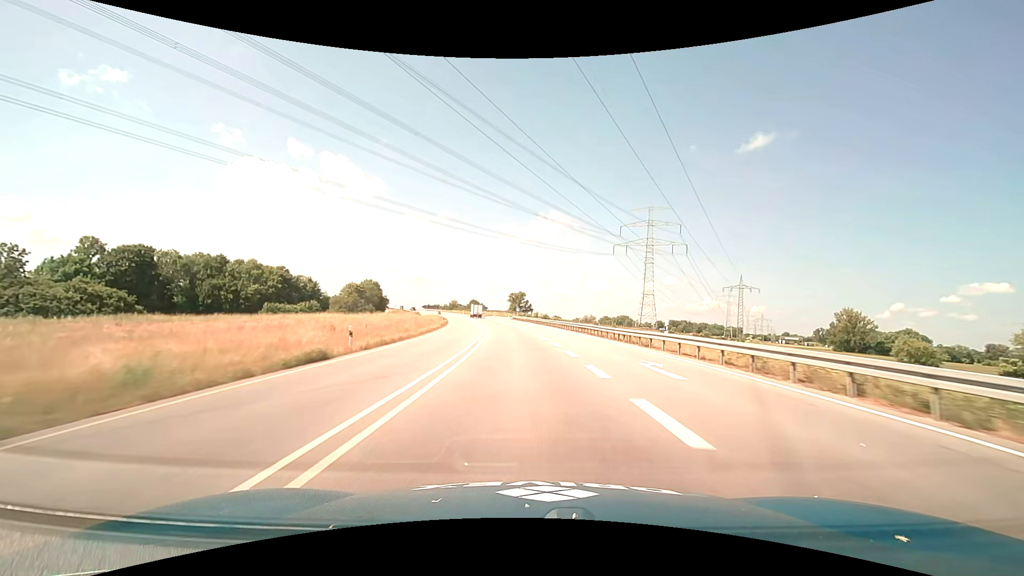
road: trunk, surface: asphalt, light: Day
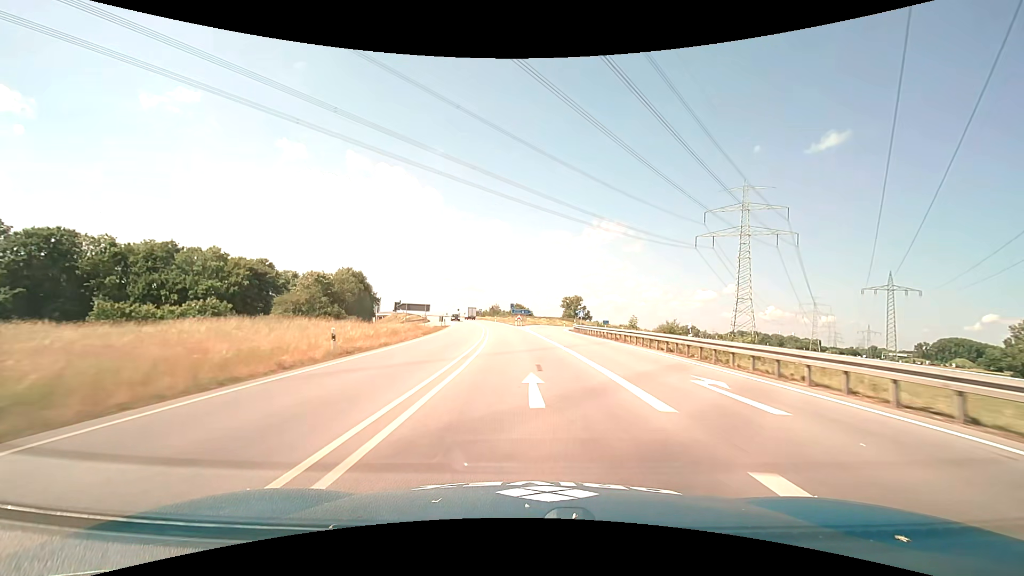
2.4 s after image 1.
(-2.6, +51.6) m; -6°
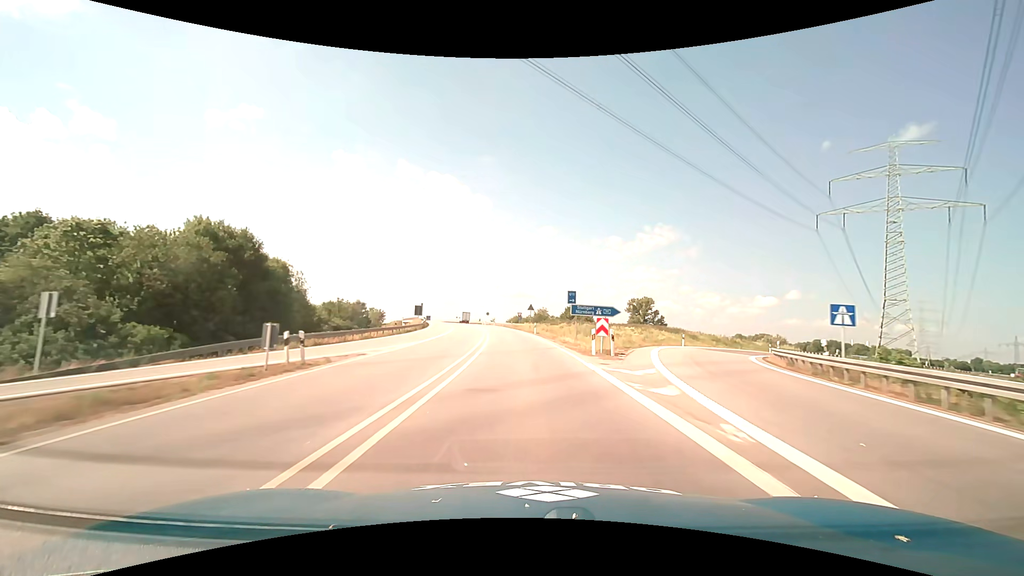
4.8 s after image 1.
(-2.3, +50.5) m; -6°
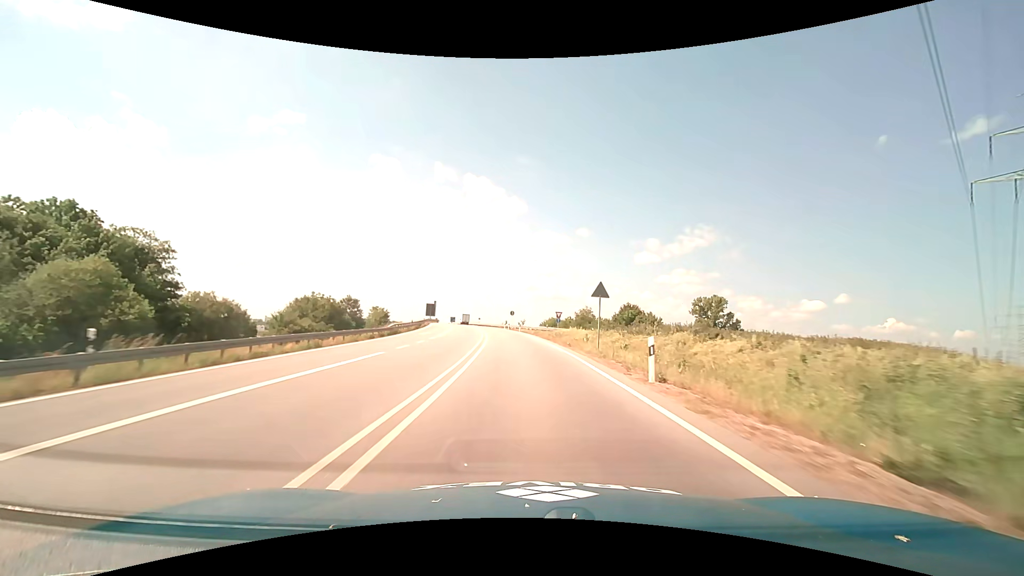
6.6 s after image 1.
(-1.5, +37.0) m; -4°
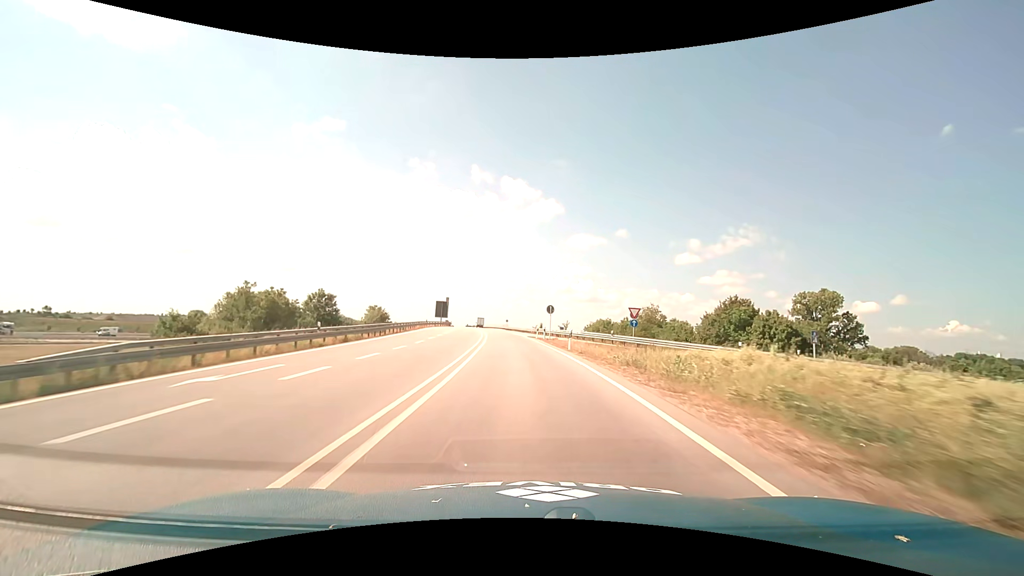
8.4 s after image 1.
(-1.3, +36.5) m; -4°
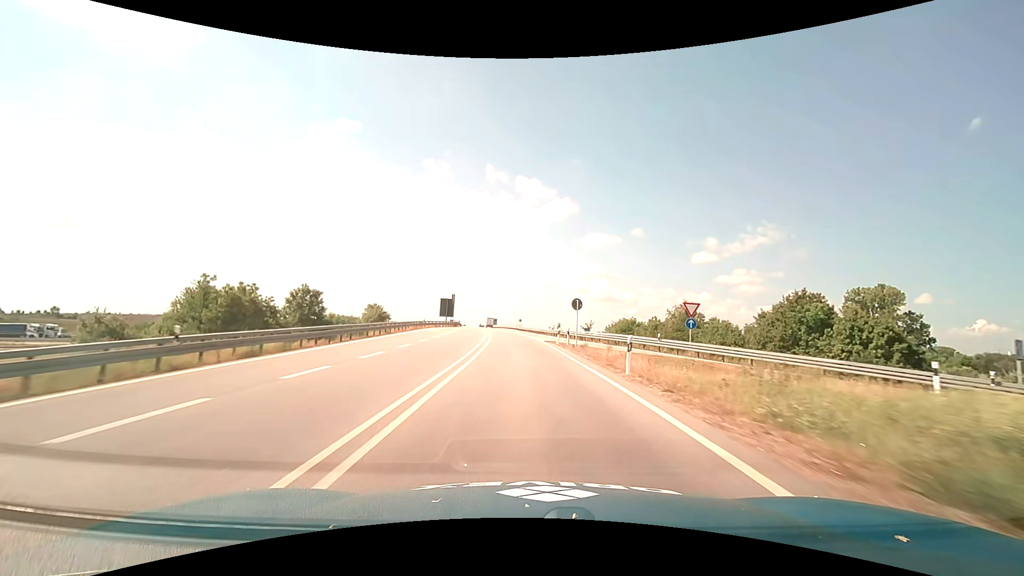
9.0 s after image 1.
(-0.2, +12.1) m; -2°
(0, +10) (0, +20) (-1, +30) (-1, +40) (-2, +50) (-3, +60) (-4, +70) (-5, +80) (-6, +90) (-7, +100) m
